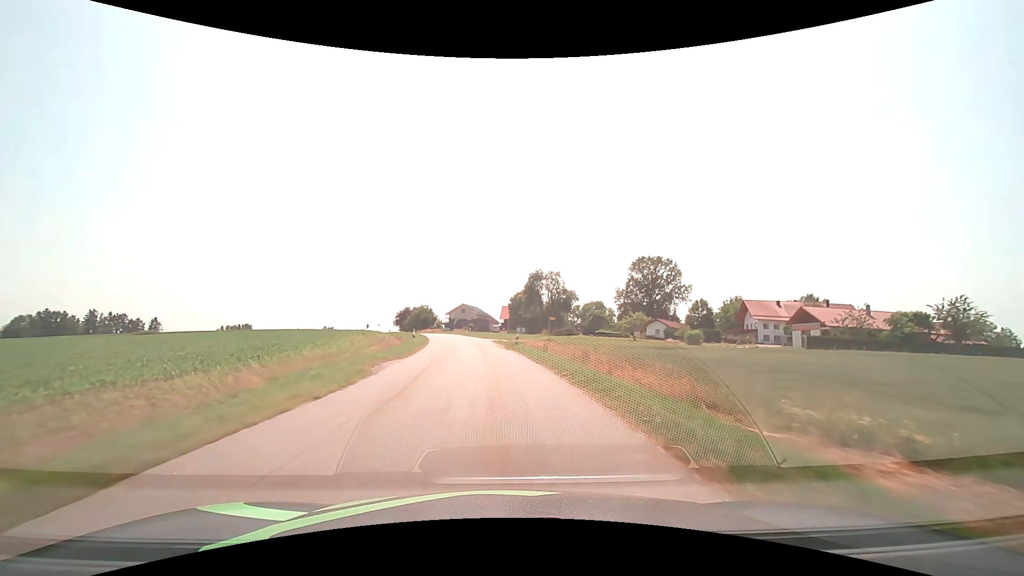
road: tertiary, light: Day
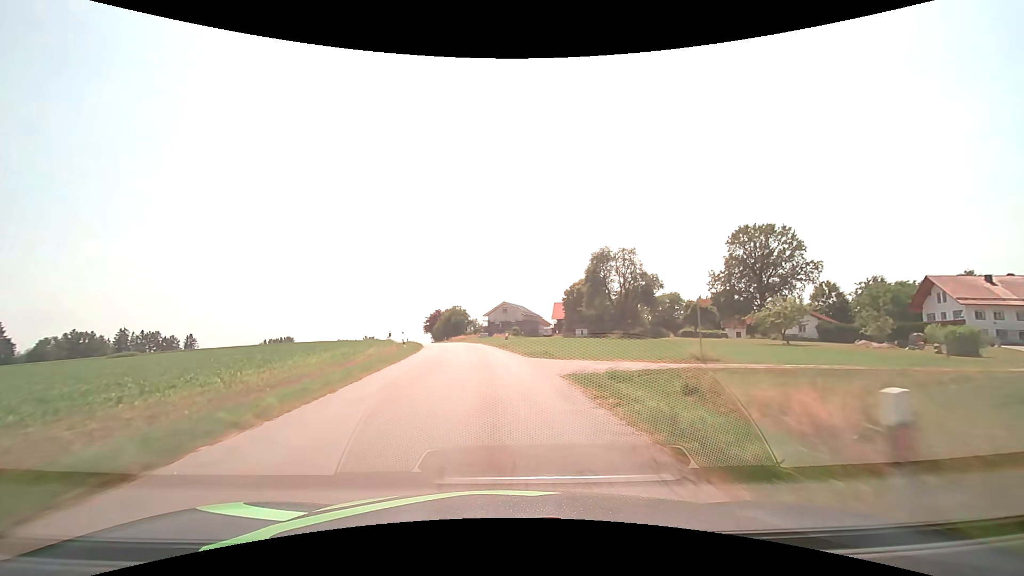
(-1.3, +31.8) m; -5°
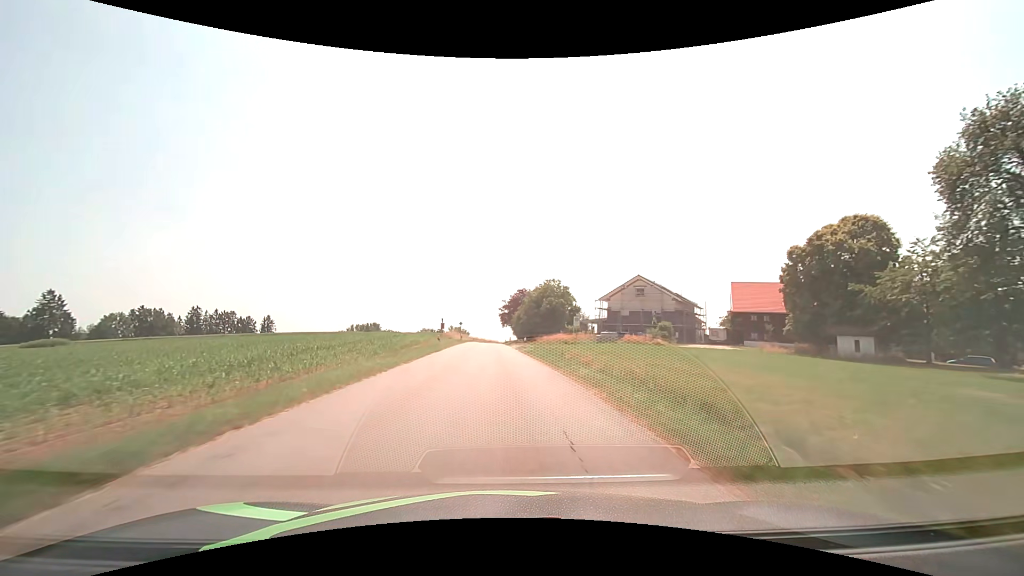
(-5.6, +52.6) m; -11°
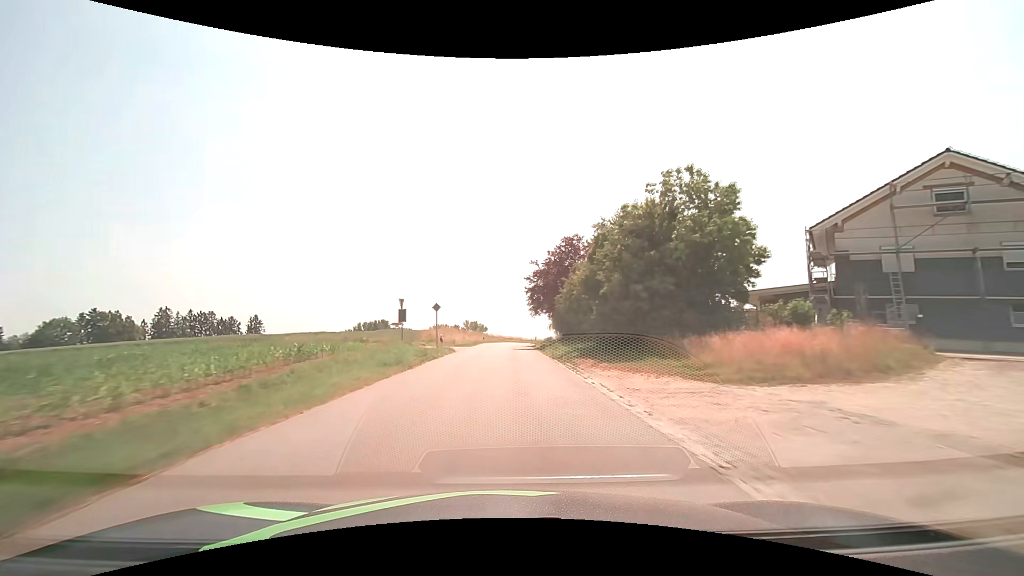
(-1.3, +43.1) m; -2°
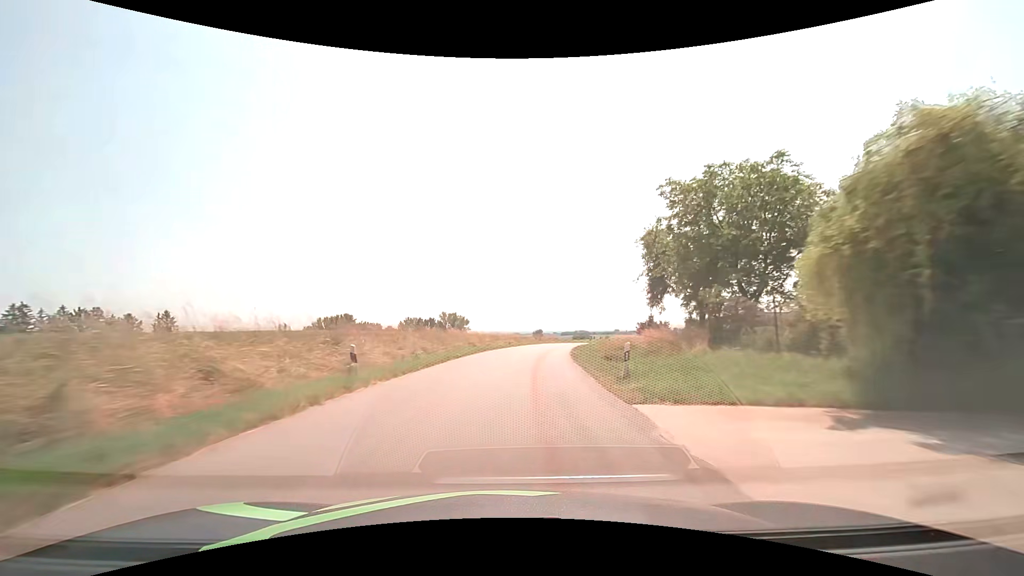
(+0.1, +54.4) m; +1°
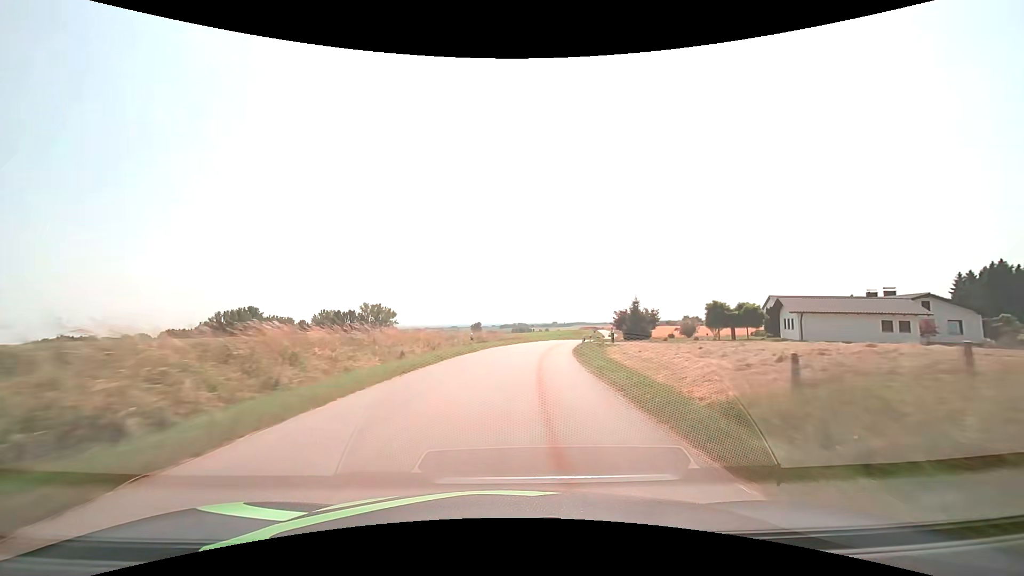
(+1.8, +32.7) m; +7°
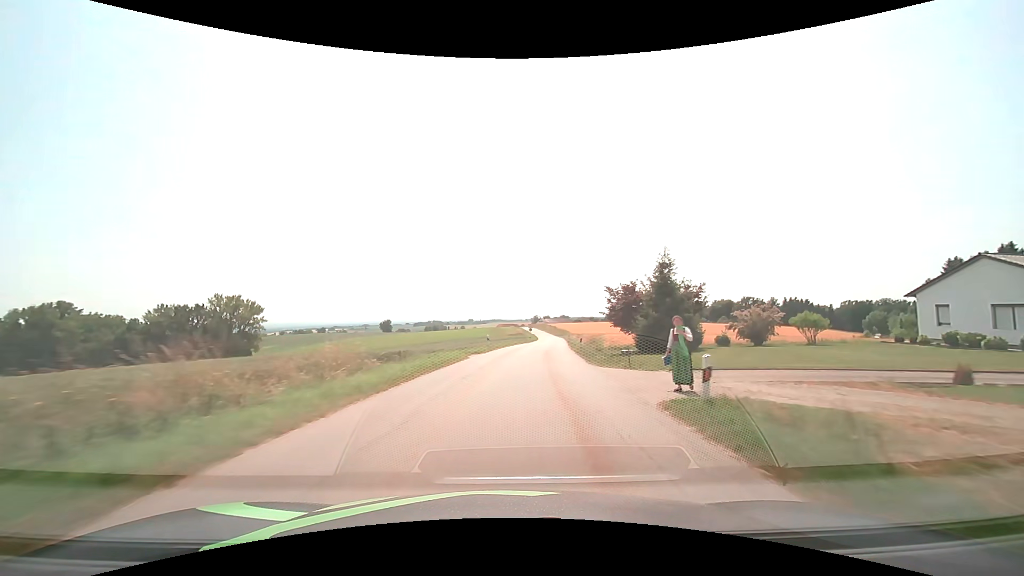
(+3.4, +43.5) m; +9°
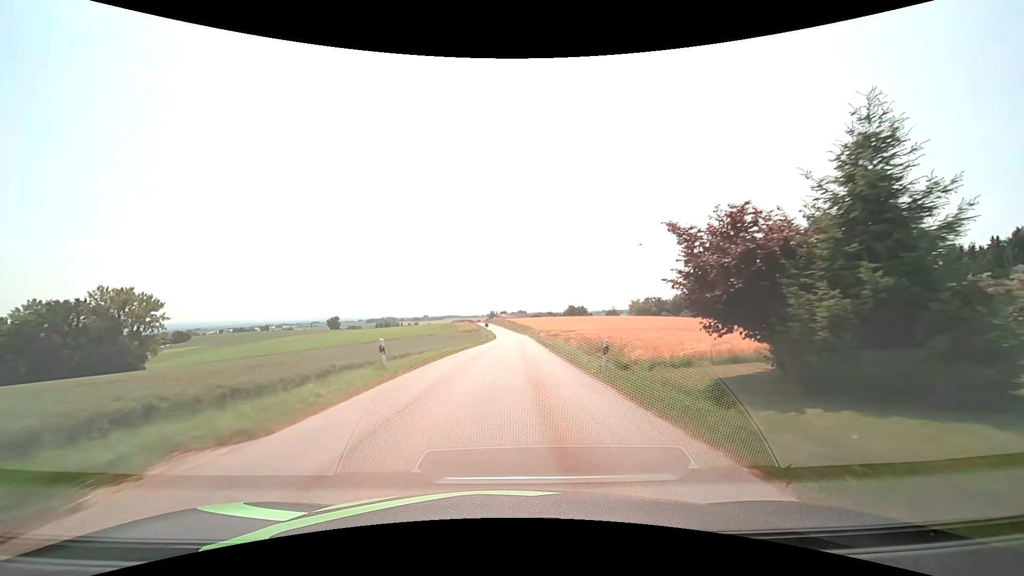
(+1.0, +21.8) m; +5°
(0, +10) (+1, +20) (+1, +30) (+2, +40) (+2, +50) (+2, +60) (+2, +70) (+3, +80) (+2, +90) (+2, +100) m
